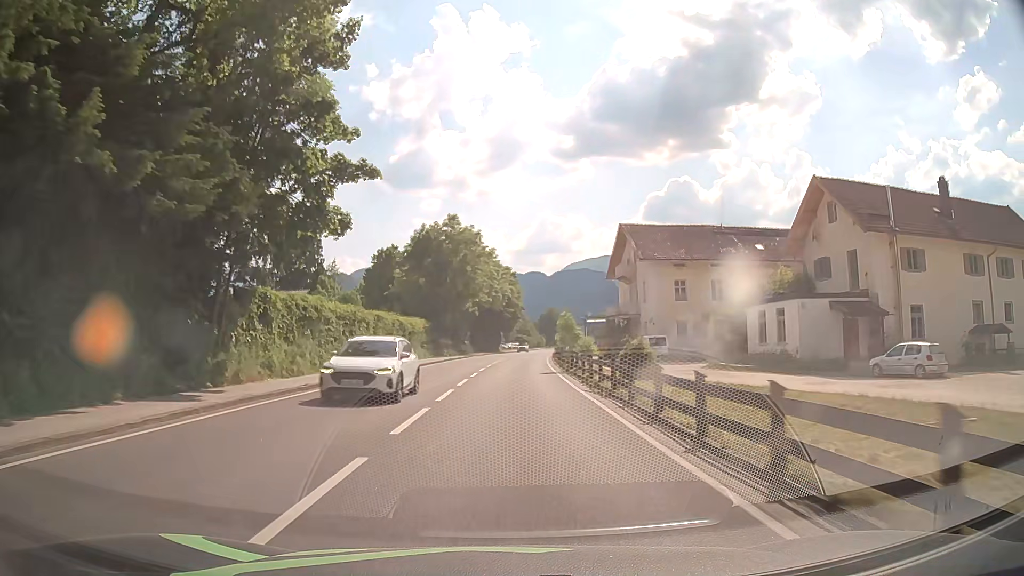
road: primary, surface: asphalt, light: Day
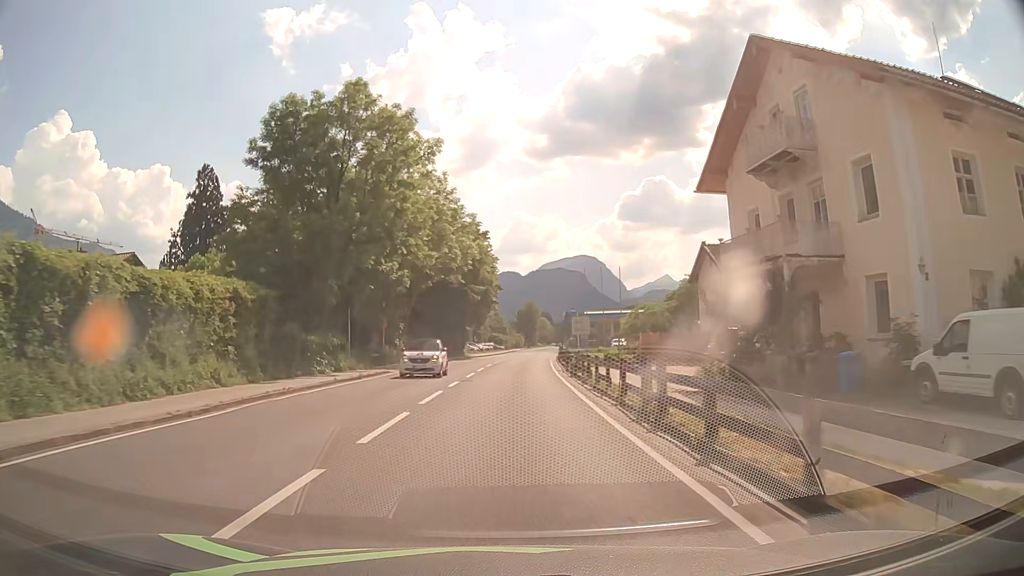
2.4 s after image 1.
(+0.6, +36.7) m; +2°
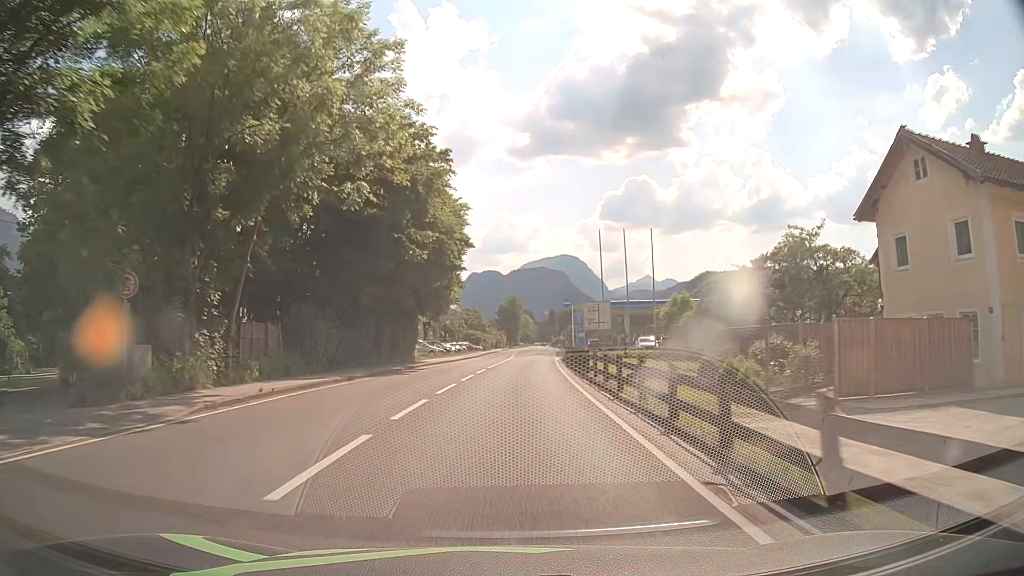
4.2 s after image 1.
(+0.4, +27.5) m; +1°
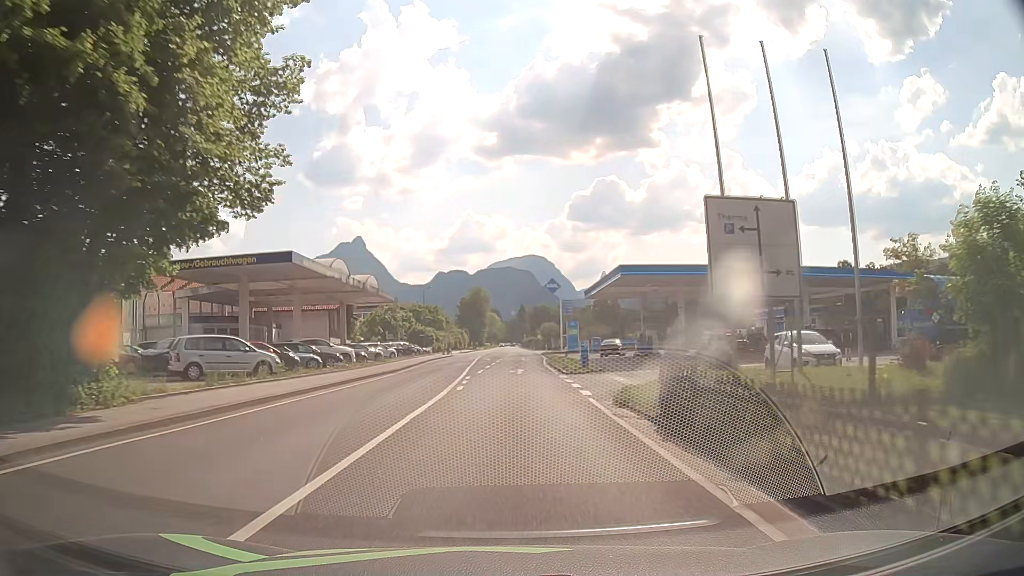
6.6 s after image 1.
(+1.1, +36.6) m; +3°
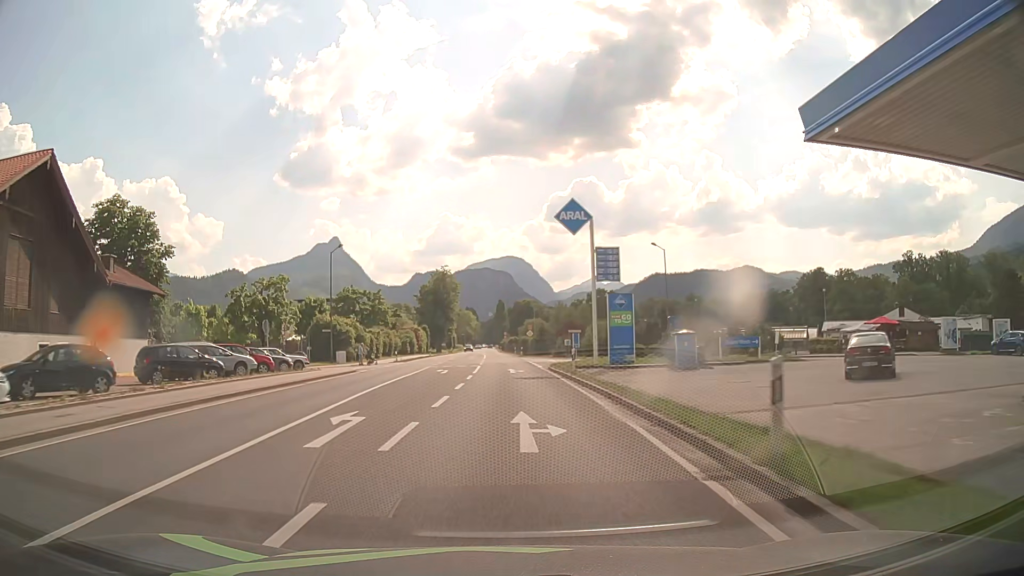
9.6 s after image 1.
(+0.6, +45.9) m; +1°
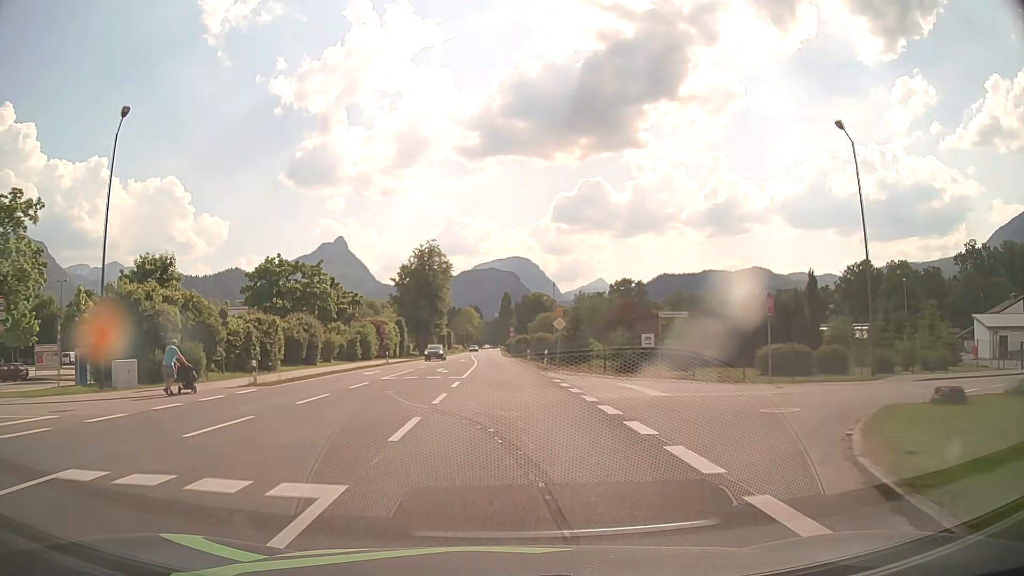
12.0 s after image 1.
(+0.1, +36.7) m; 0°
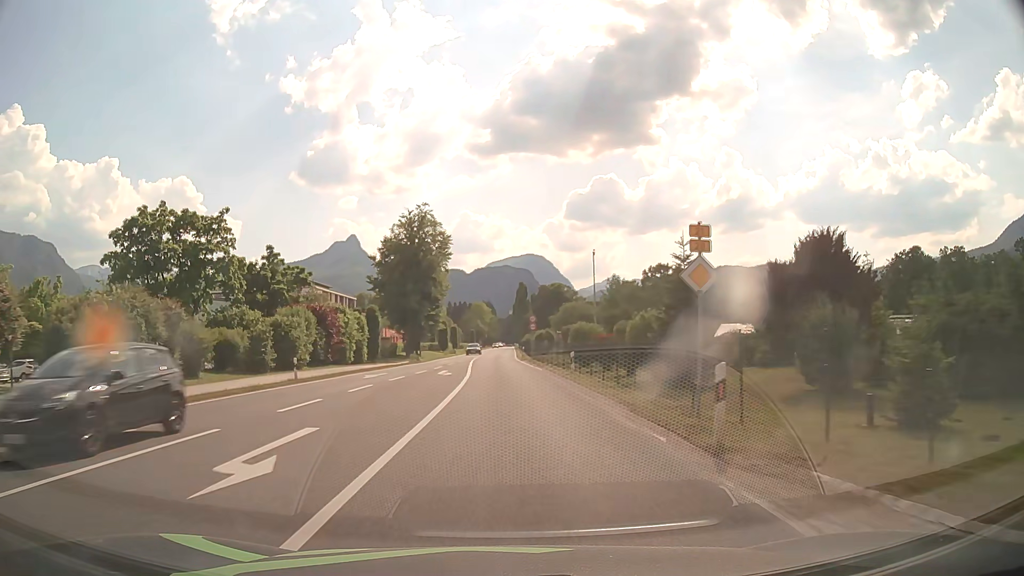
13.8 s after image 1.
(-0.2, +27.5) m; -1°
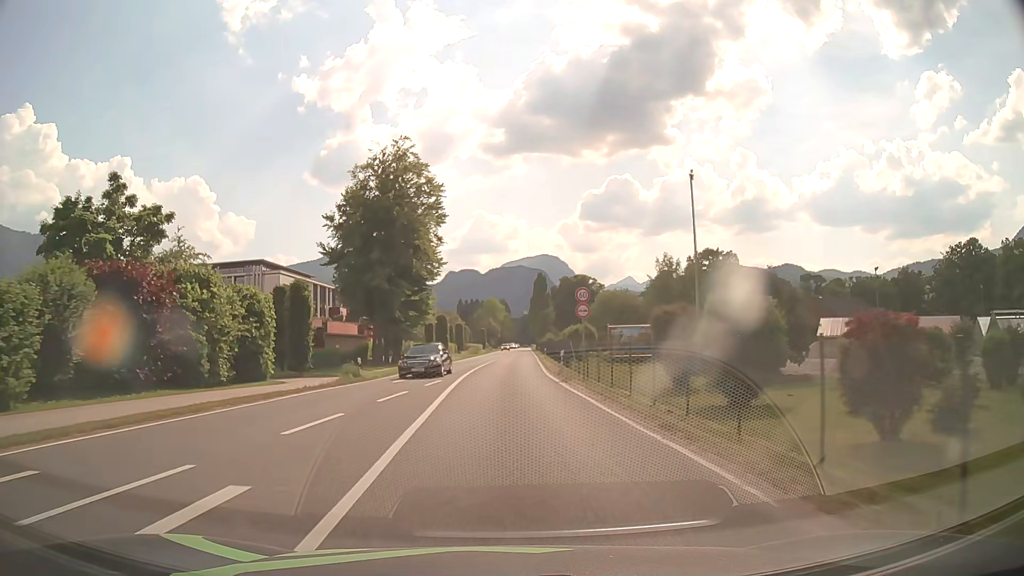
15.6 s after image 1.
(-0.3, +27.4) m; -1°
(0, +10) (0, +20) (0, +30) (0, +40) (+1, +50) (+1, +60) (+1, +70) (+2, +80) (+2, +90) (+3, +100) m
